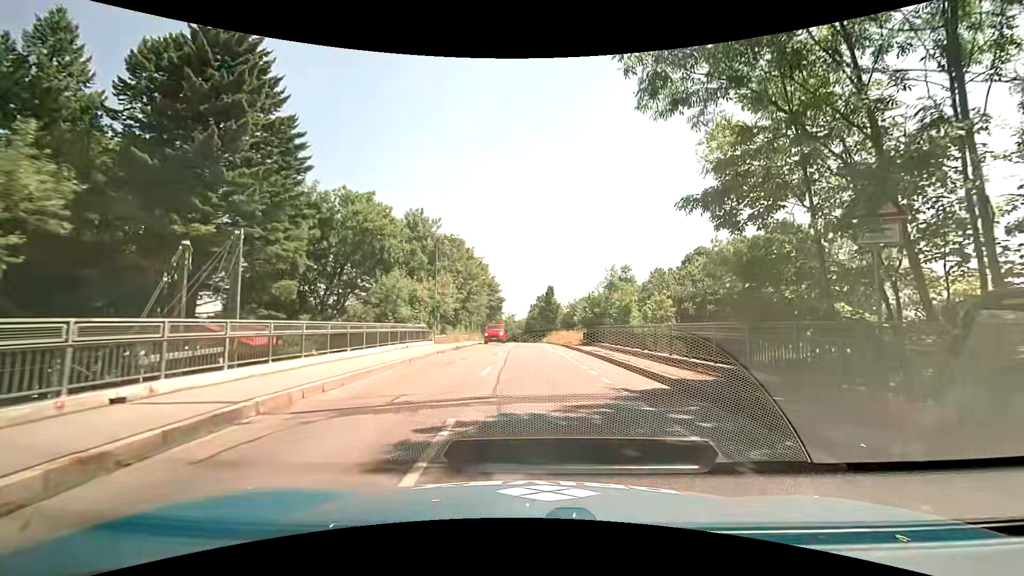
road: tertiary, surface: asphalt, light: Day
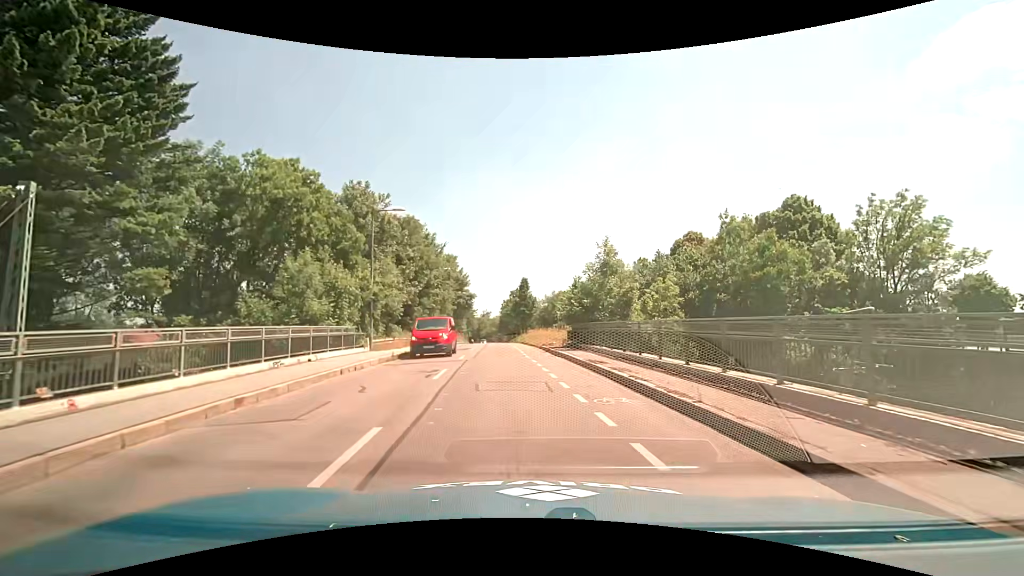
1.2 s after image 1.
(+0.3, +9.5) m; +2°
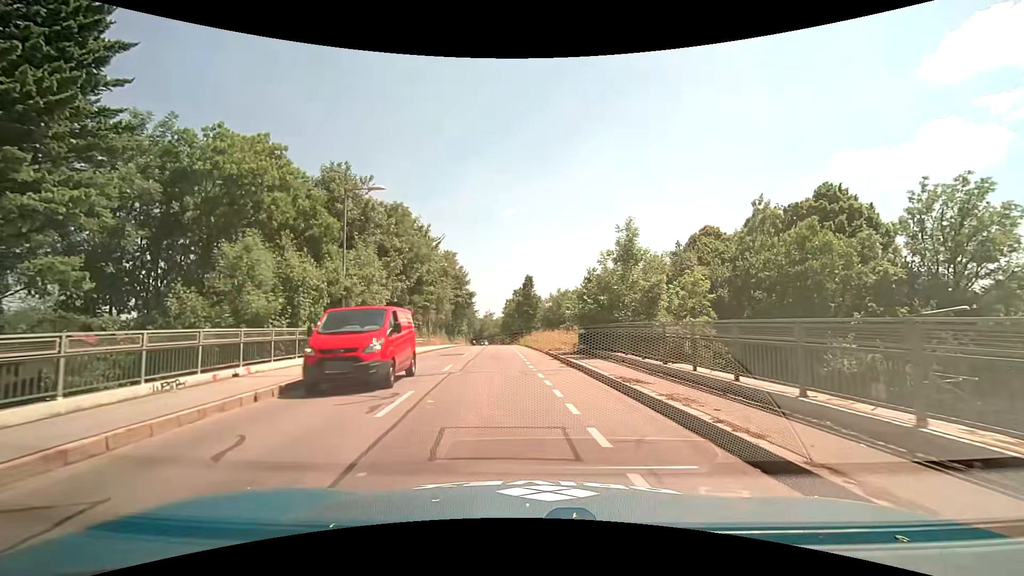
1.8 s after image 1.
(+0.1, +5.0) m; +1°
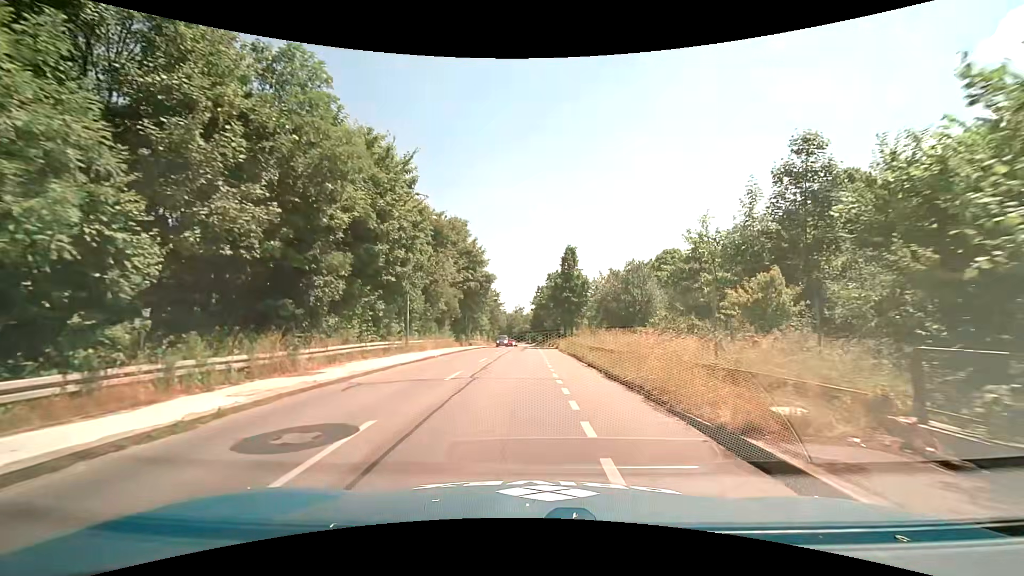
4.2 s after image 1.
(-1.0, +21.8) m; -4°
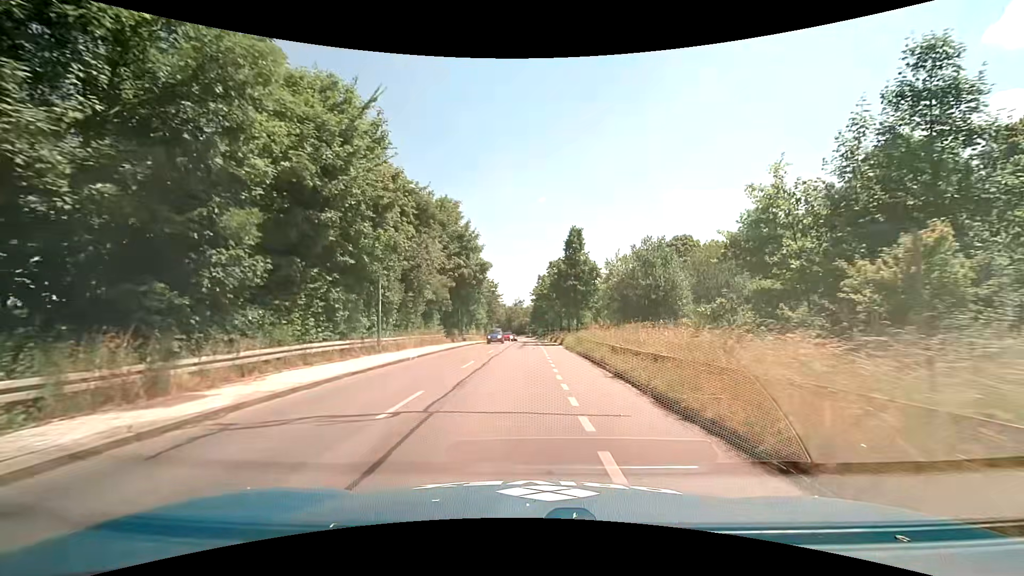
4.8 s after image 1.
(0.0, +5.9) m; 0°
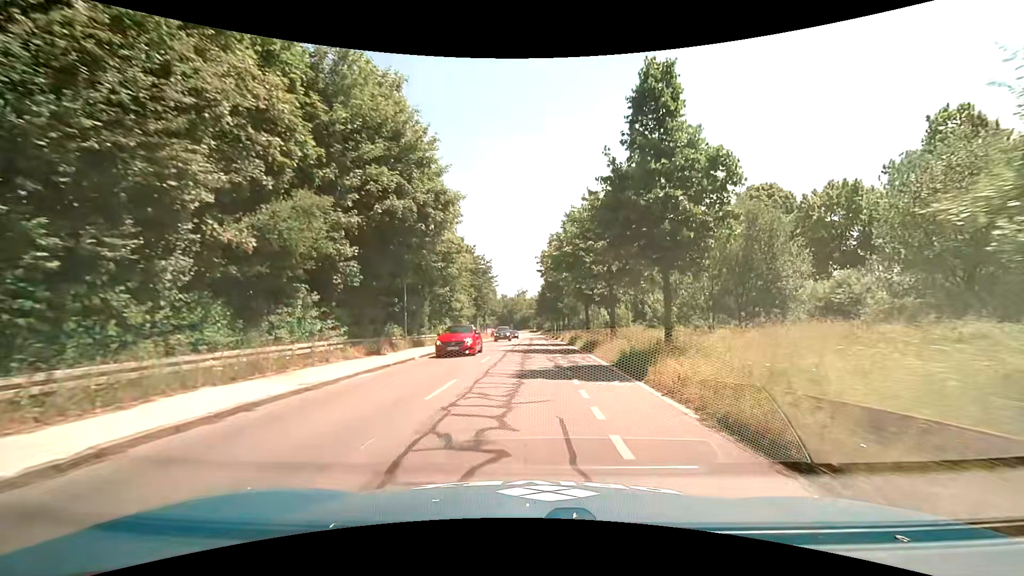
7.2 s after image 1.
(-0.1, +25.5) m; 0°
